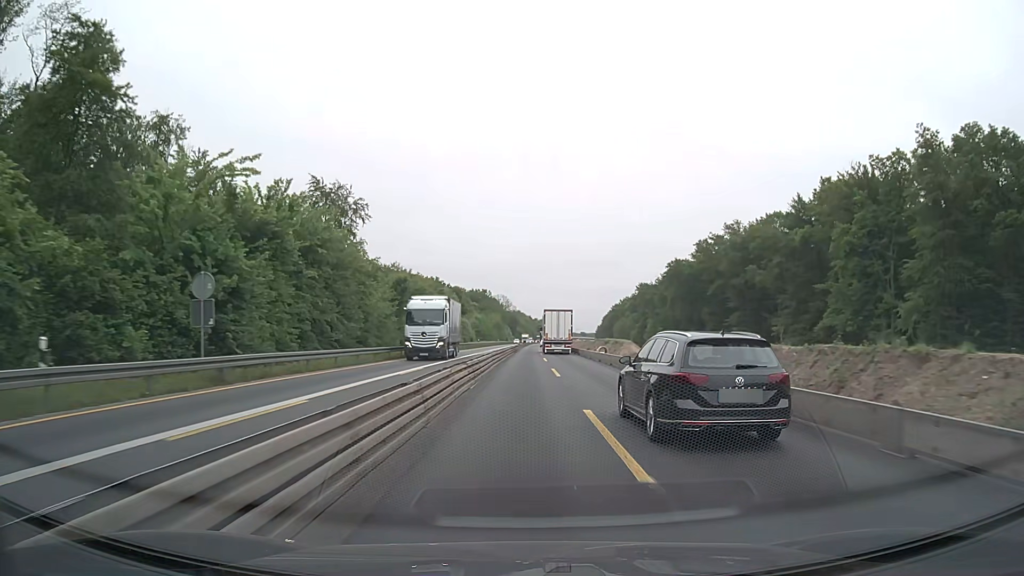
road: motorway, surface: concrete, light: Day
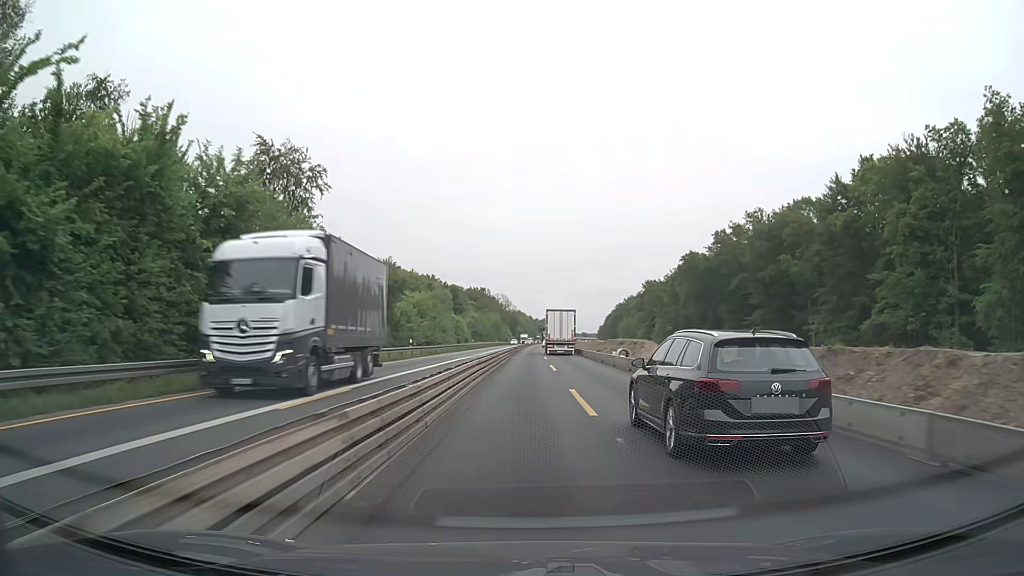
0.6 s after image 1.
(+0.1, +12.7) m; 0°
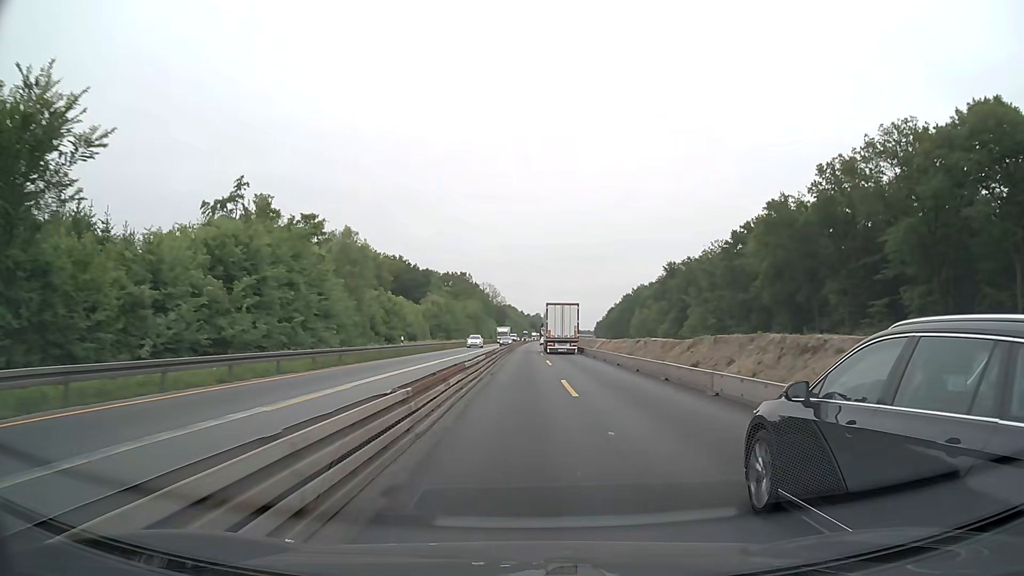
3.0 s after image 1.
(+0.3, +50.9) m; +1°
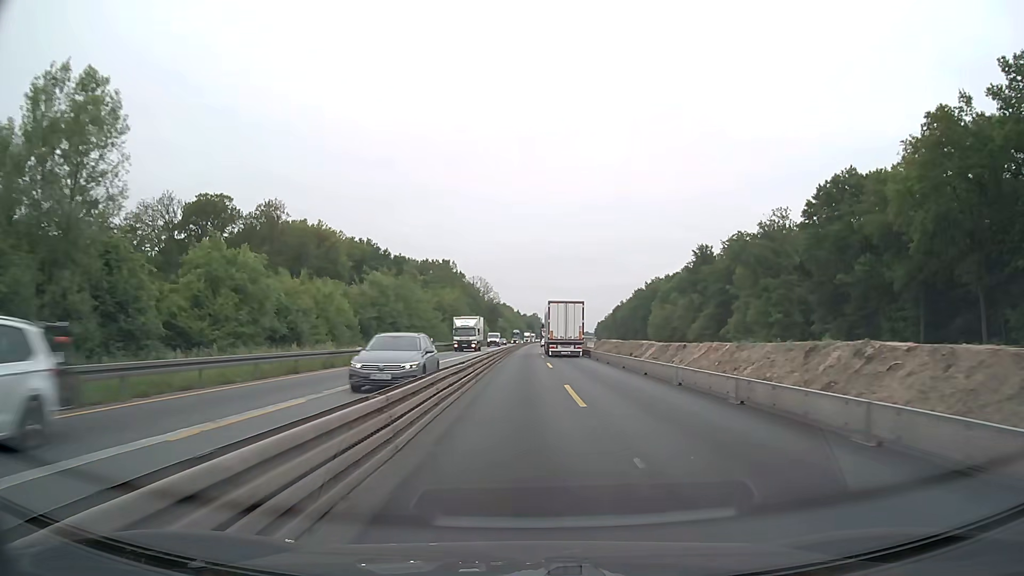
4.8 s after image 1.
(0.0, +38.1) m; 0°
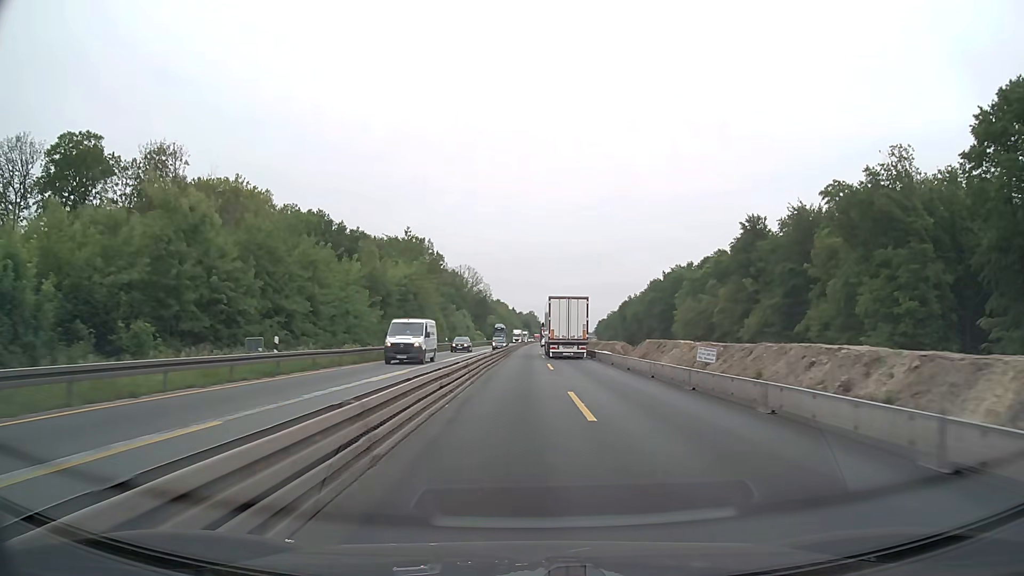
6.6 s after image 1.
(+0.1, +38.1) m; 0°
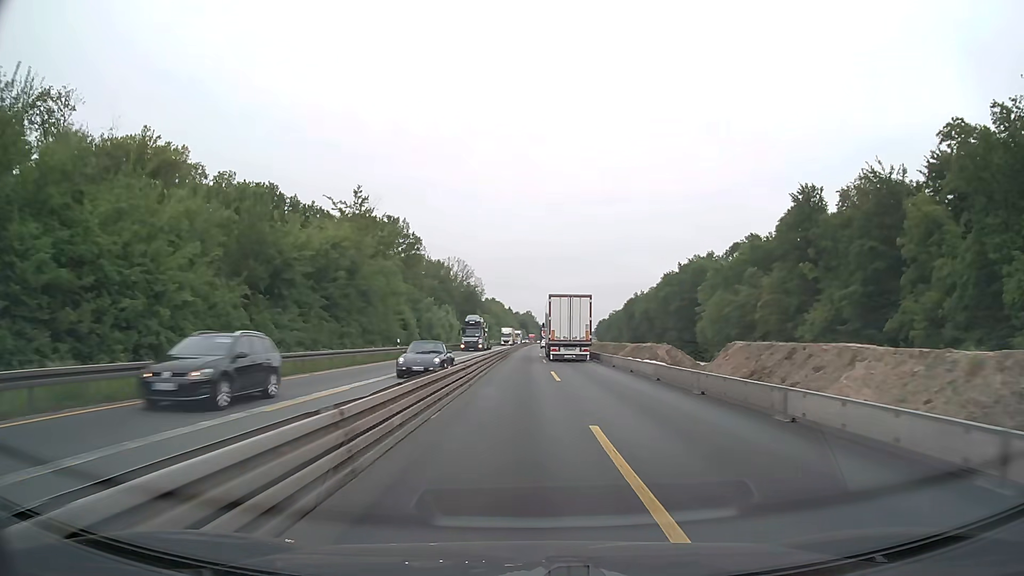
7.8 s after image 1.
(+0.1, +25.4) m; 0°
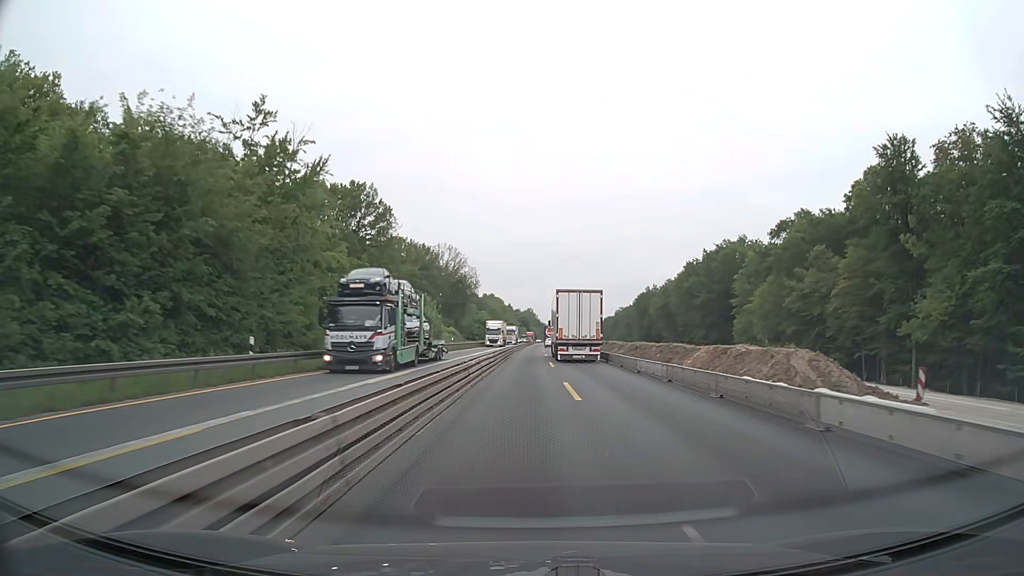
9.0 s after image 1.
(0.0, +25.4) m; 0°
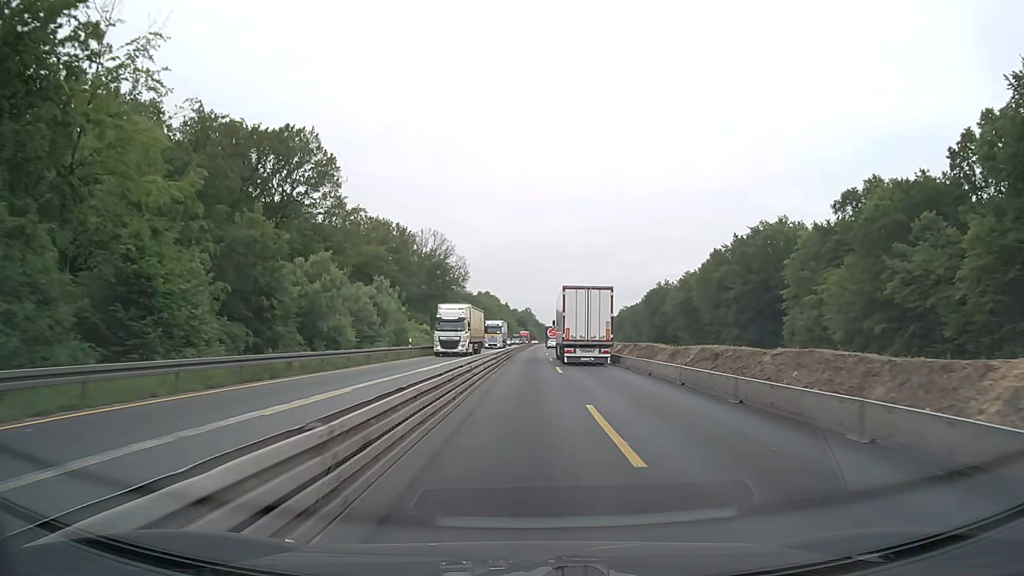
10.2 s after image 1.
(0.0, +25.4) m; 0°
(0, +10) (0, +20) (0, +30) (0, +40) (+1, +50) (+1, +60) (+1, +70) (+1, +80) (+1, +90) (+2, +100) m
